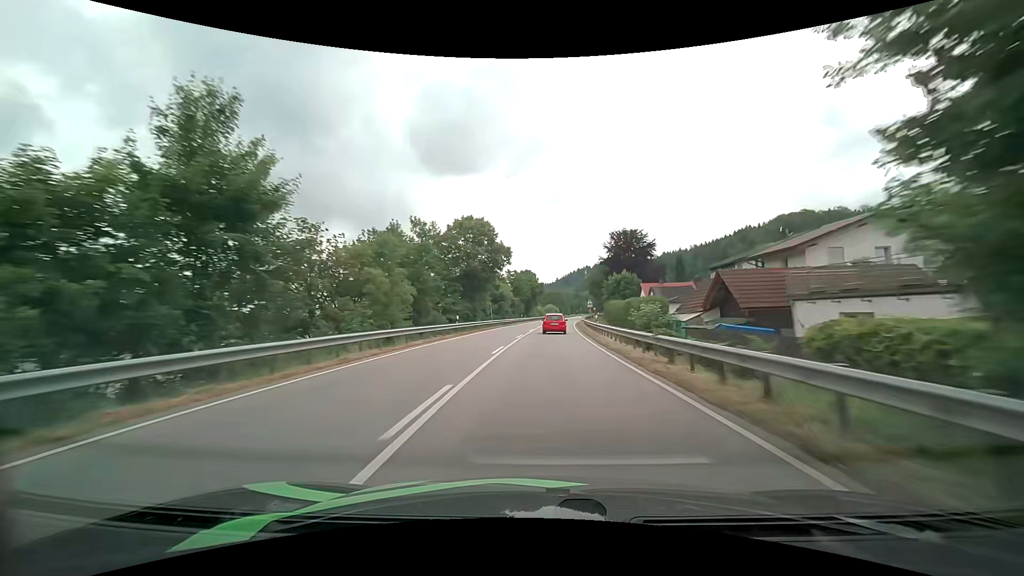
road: primary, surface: asphalt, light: Day
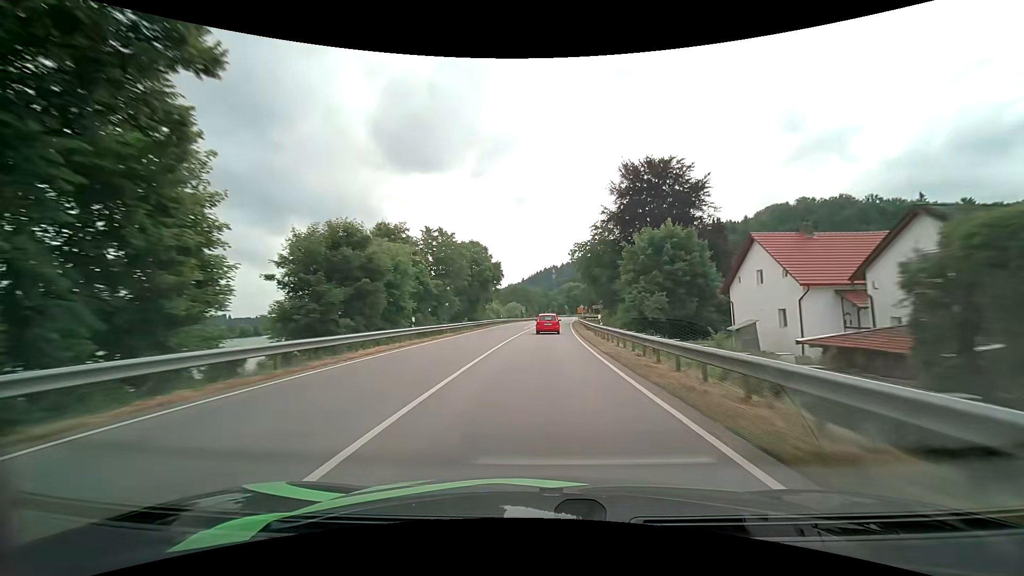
(+2.0, +56.6) m; +4°
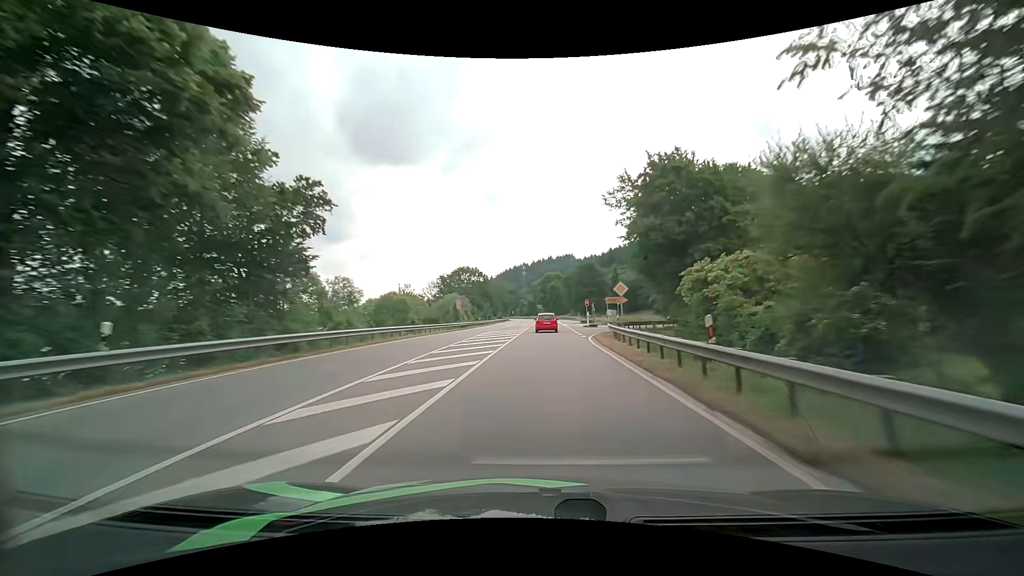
(+2.1, +68.8) m; +3°
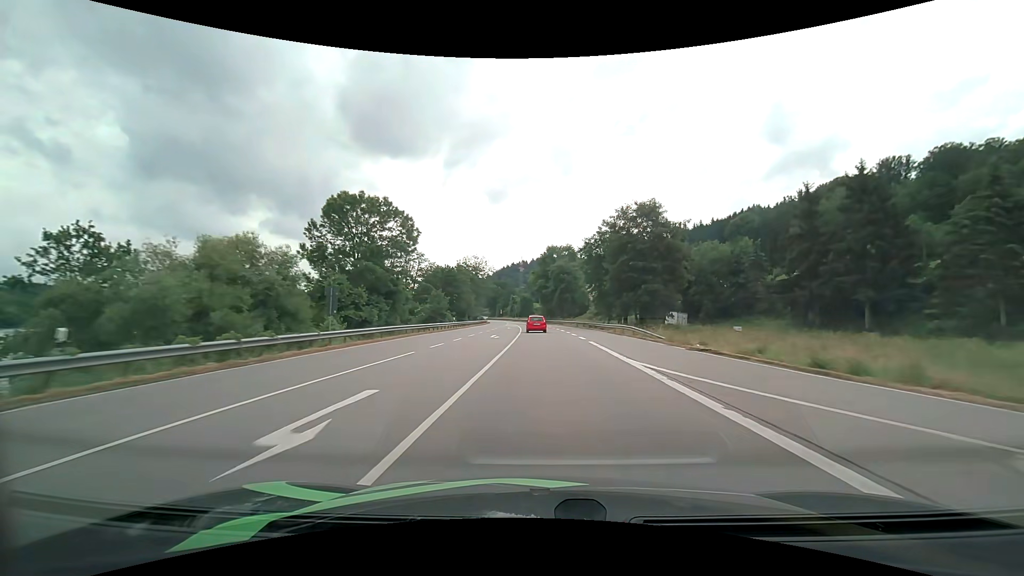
(+0.7, +68.6) m; 0°
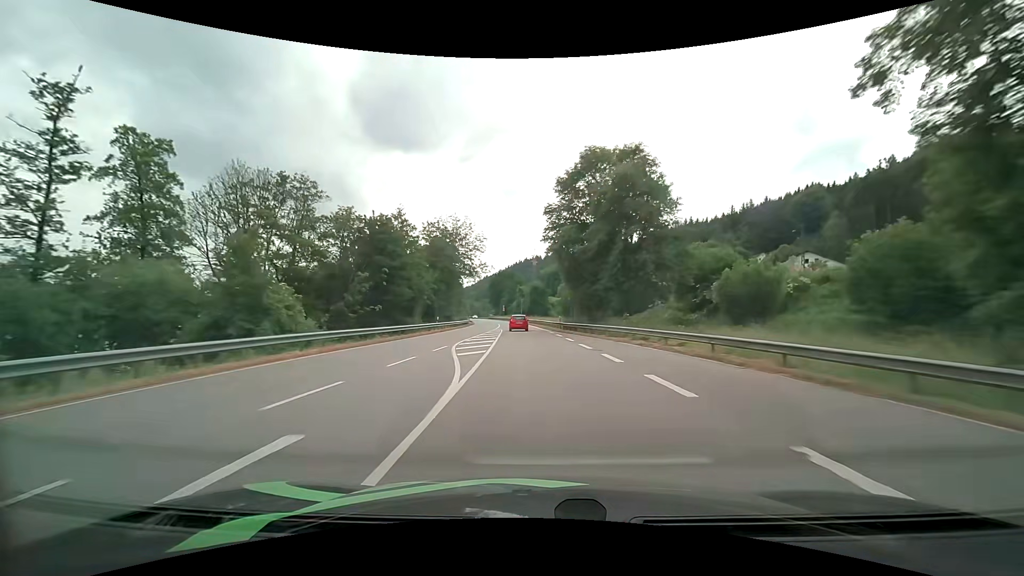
(-0.6, +57.2) m; -2°
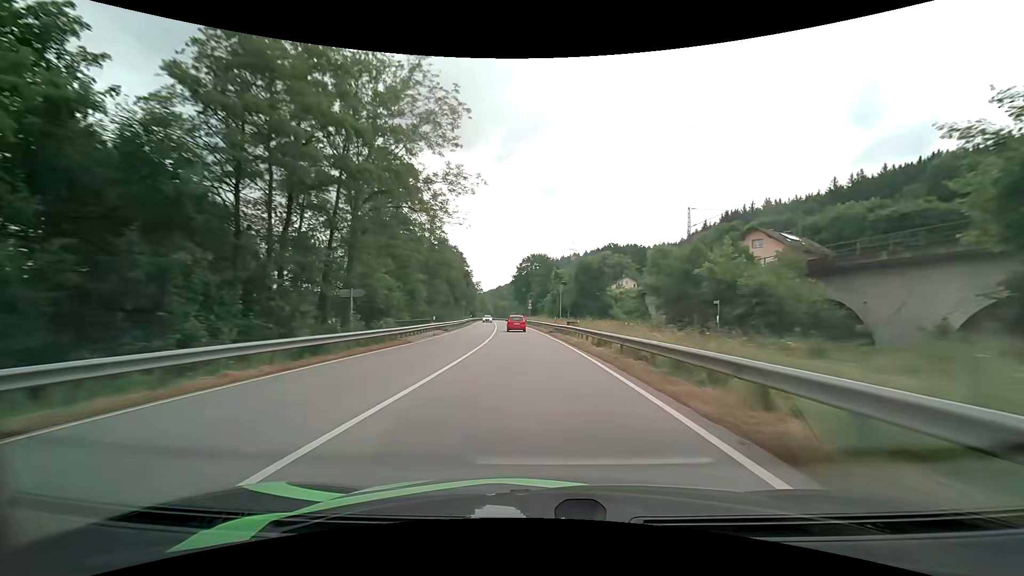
(-2.2, +58.3) m; -4°
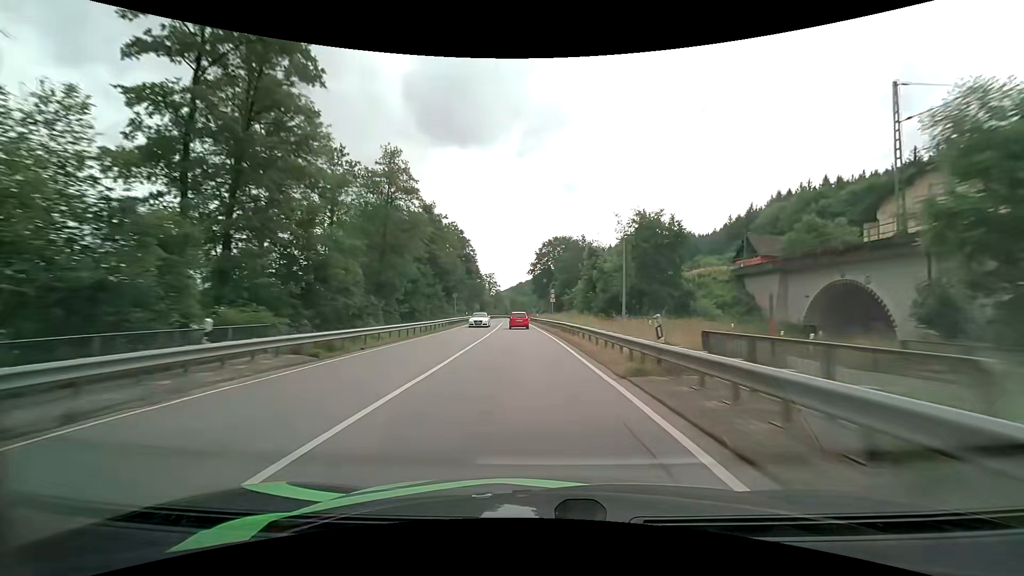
(-0.6, +29.5) m; -3°
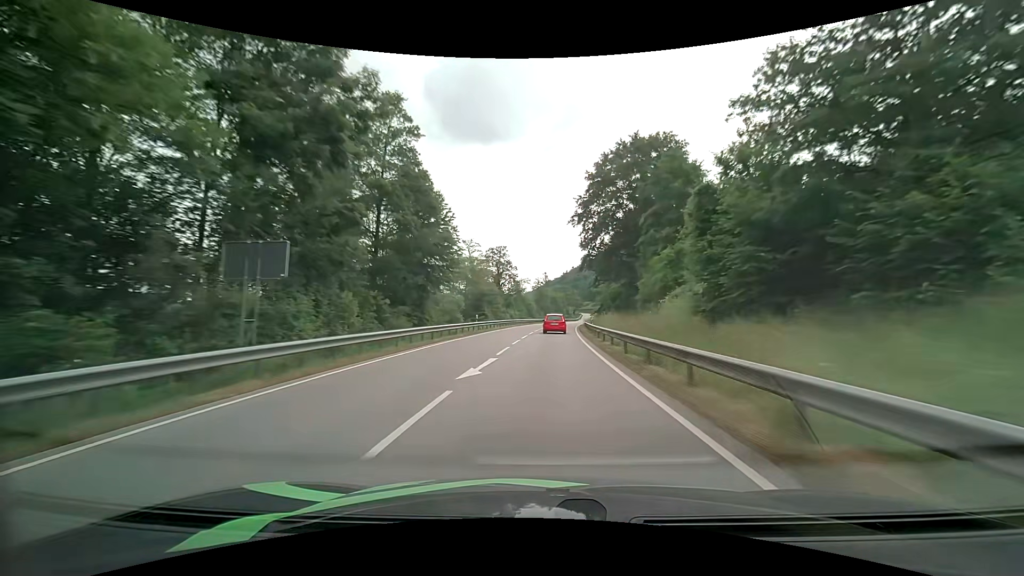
(-3.5, +72.0) m; -4°
(0, +10) (0, +20) (0, +30) (+1, +40) (+2, +50) (+2, +60) (+3, +70) (+4, +80) (+6, +90) (+7, +100) m
